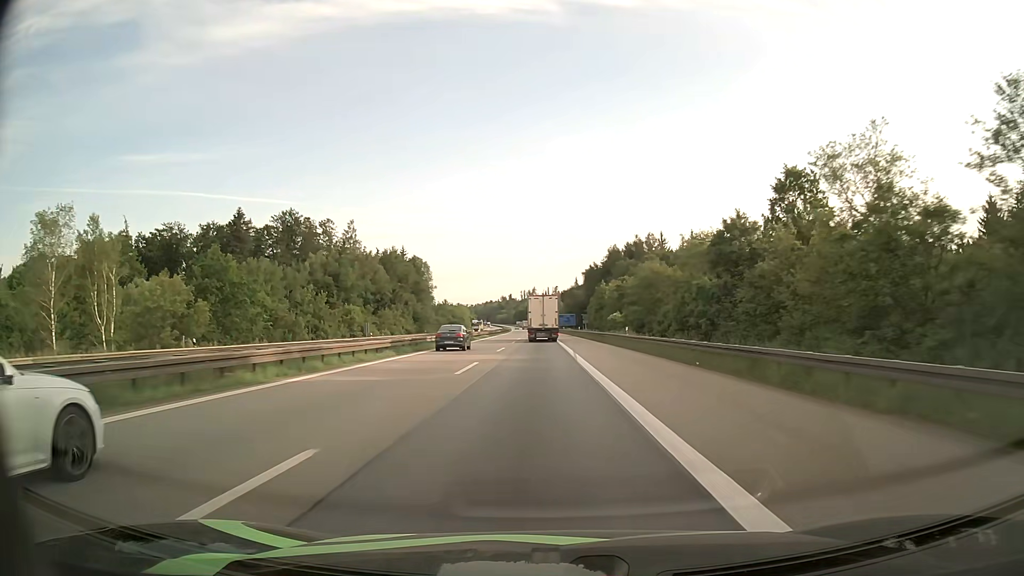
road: motorway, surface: asphalt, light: Day
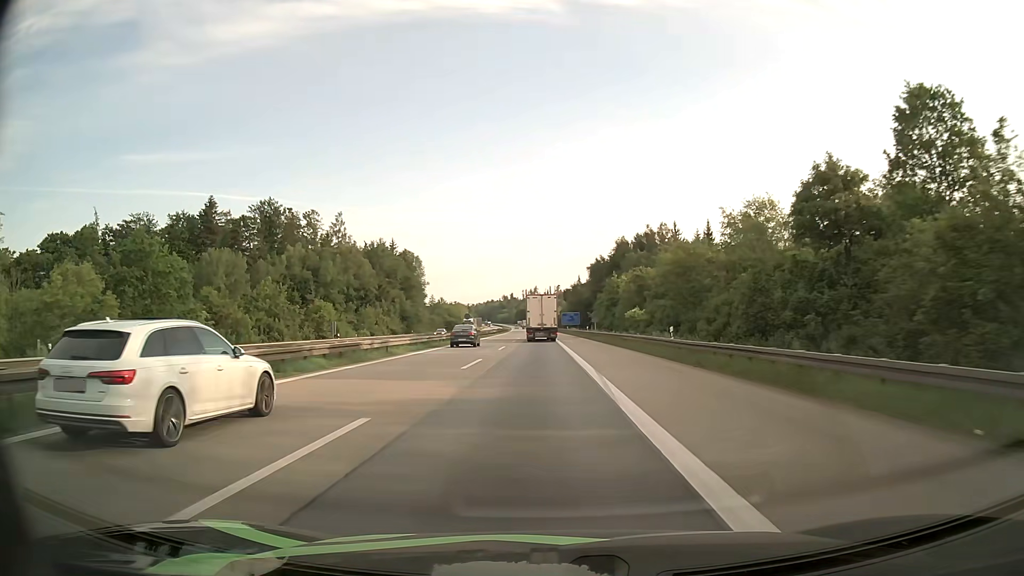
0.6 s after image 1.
(0.0, +15.8) m; 0°
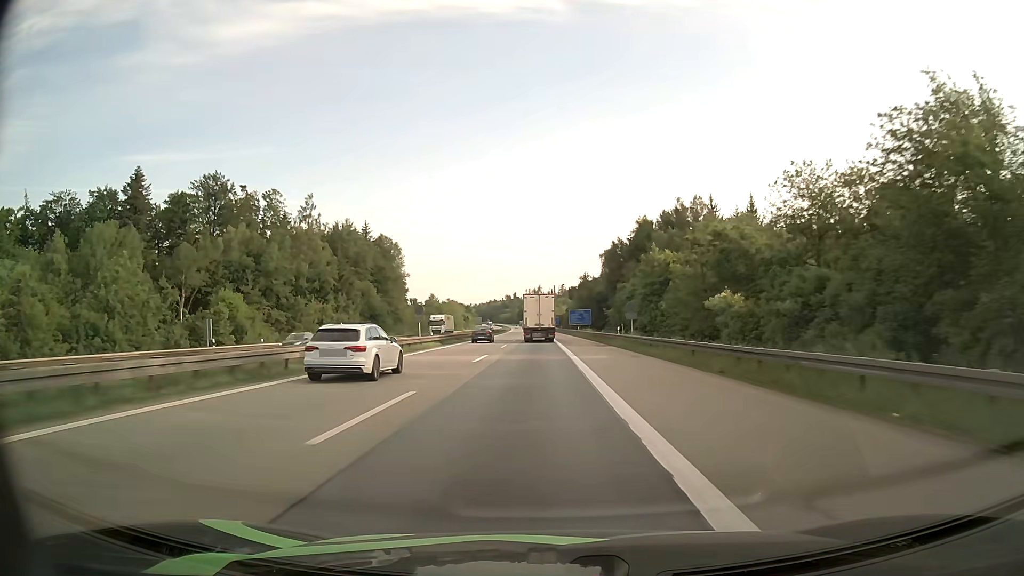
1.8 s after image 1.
(0.0, +31.6) m; 0°
(0, +10) (0, +20) (0, +30) (0, +40) (0, +50) (-1, +60) (-1, +70) (-2, +80) (-2, +90) (-3, +100) m
